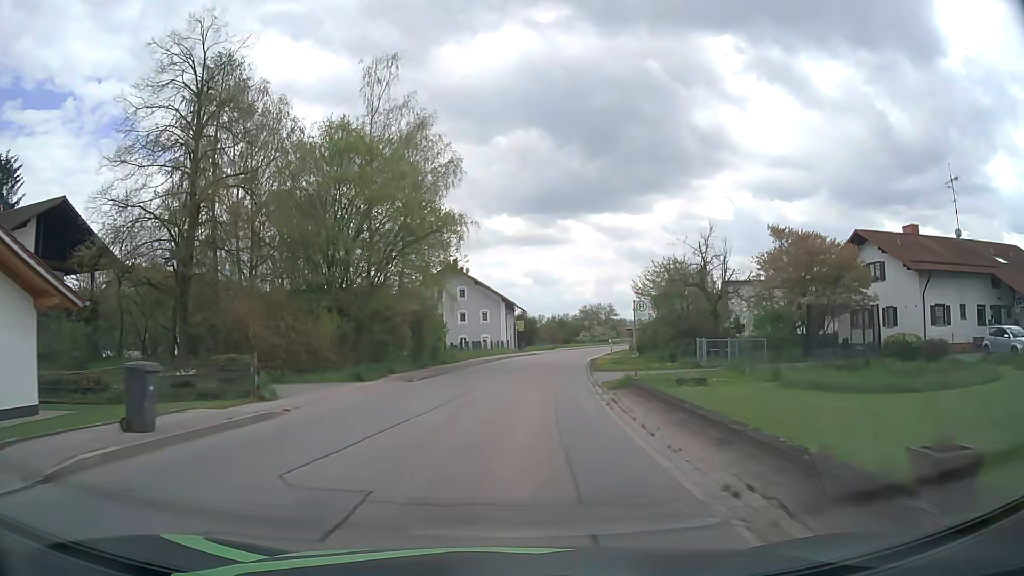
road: tertiary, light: Day
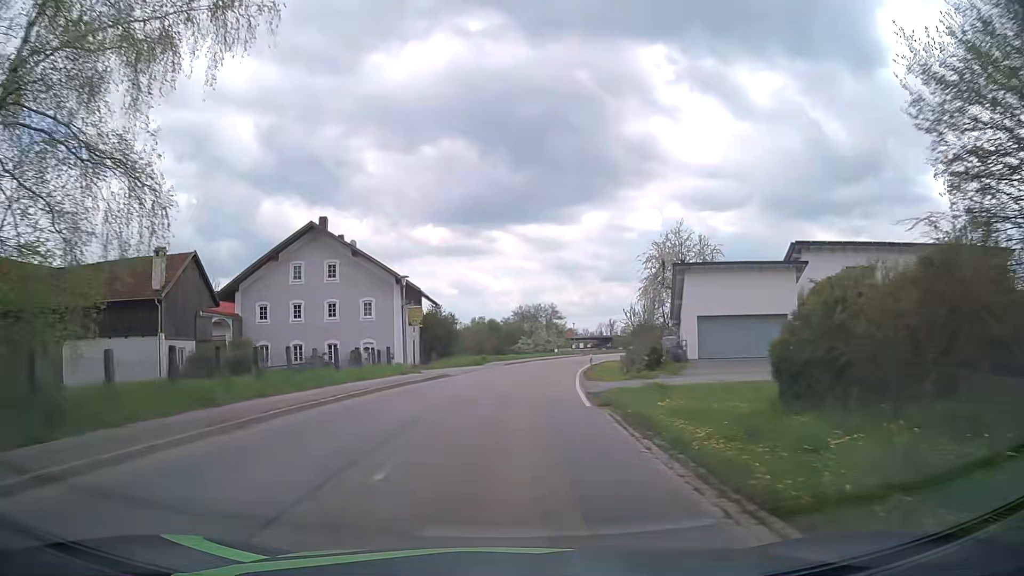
(+1.8, +32.8) m; +6°
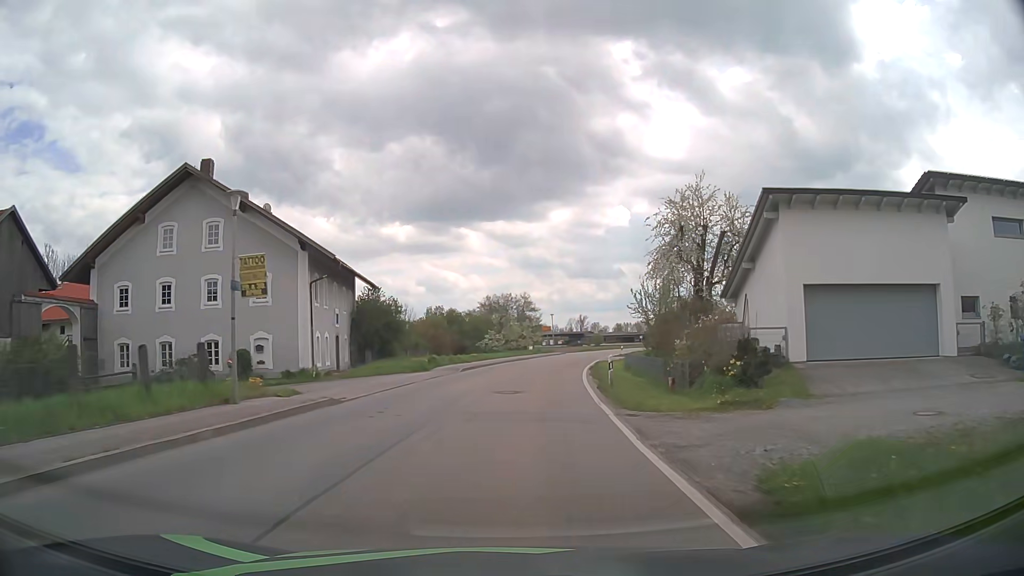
(+0.4, +16.4) m; +3°
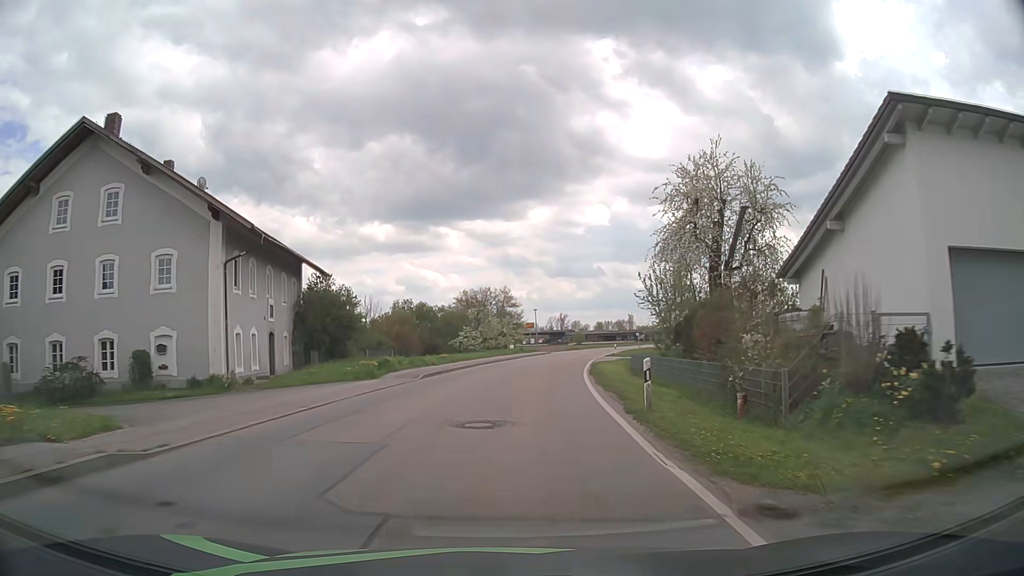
(+0.1, +8.3) m; +2°
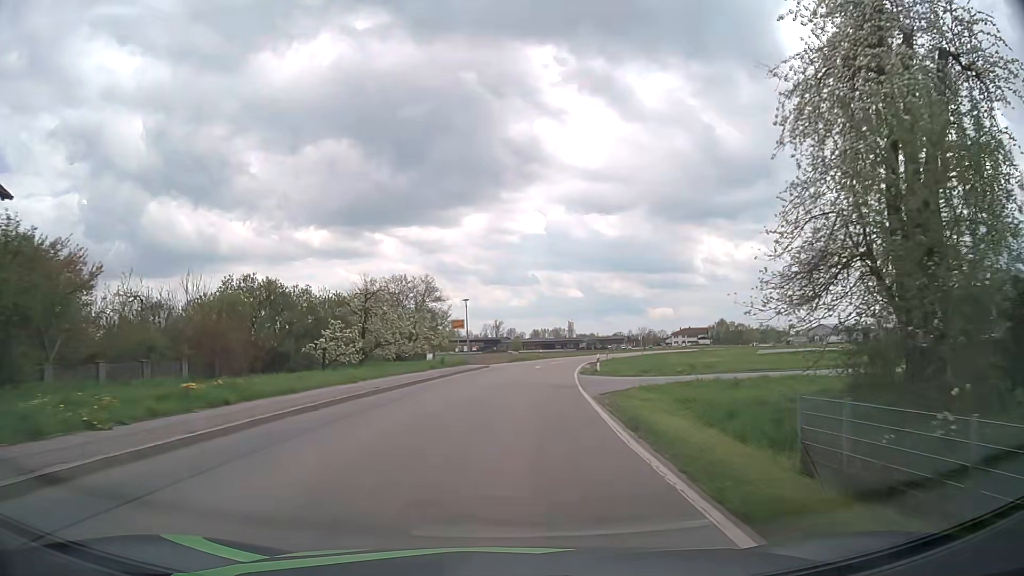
(+1.1, +25.0) m; +5°
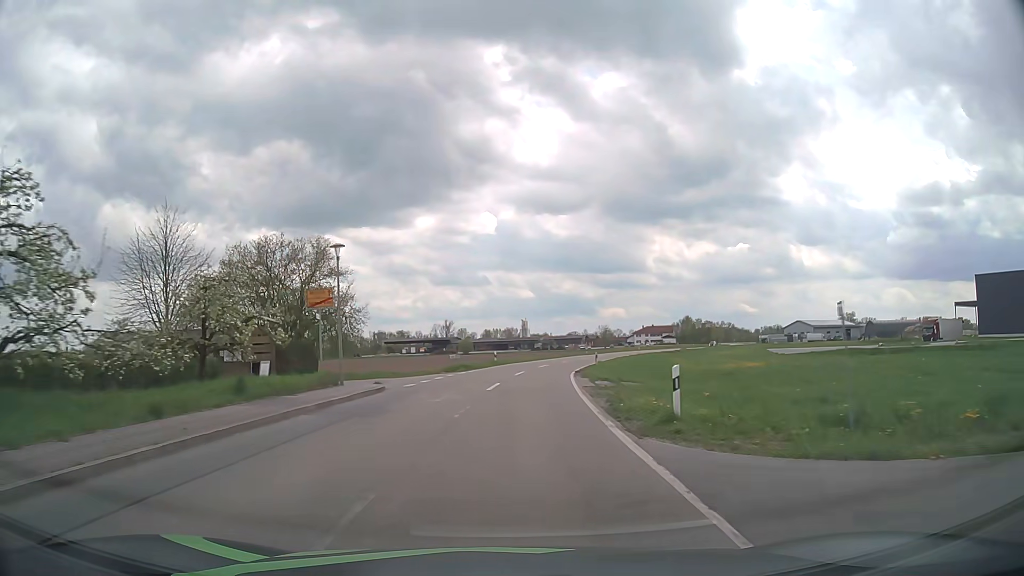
(+1.0, +25.3) m; +4°
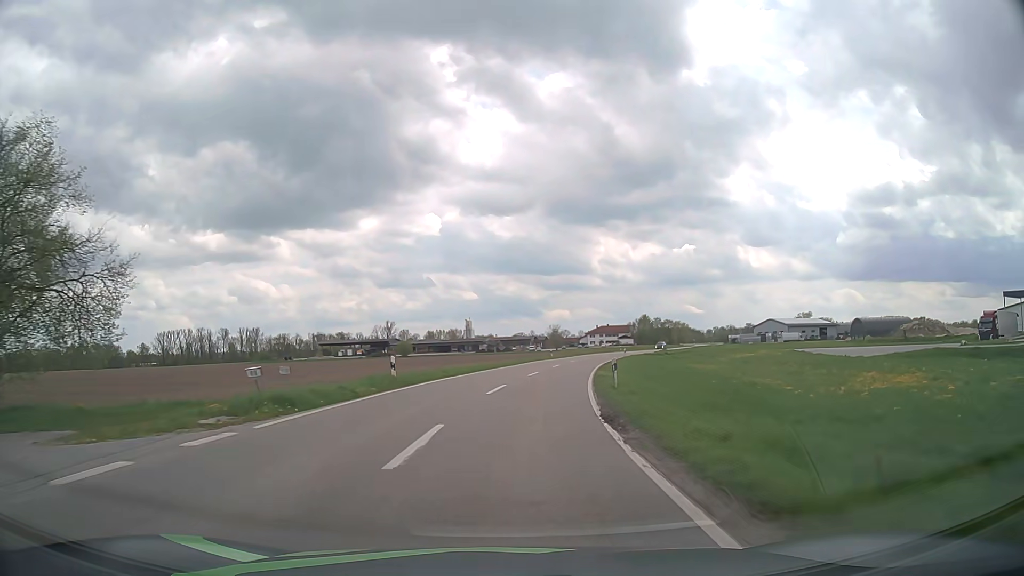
(+1.0, +26.8) m; +5°
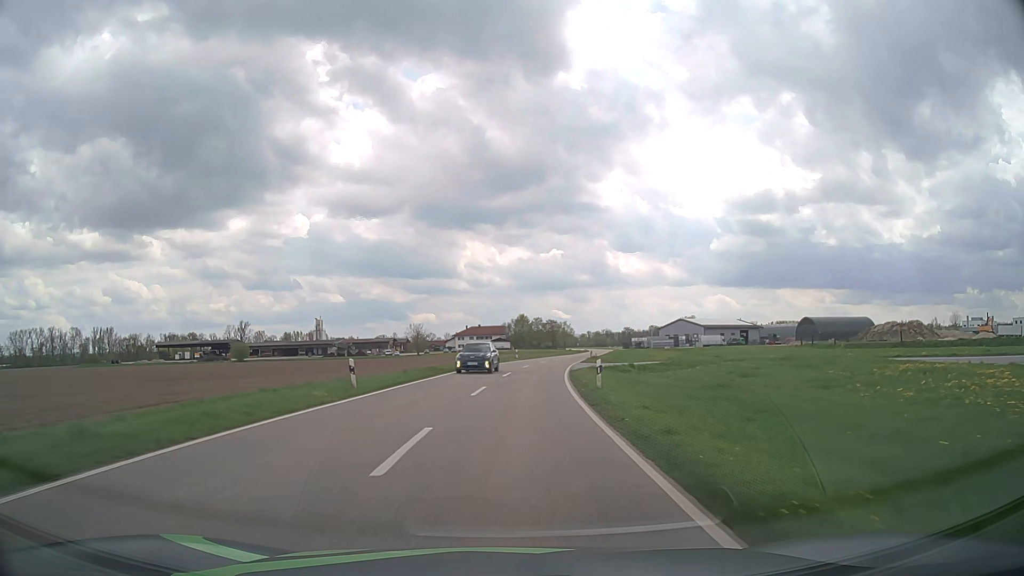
(+4.9, +48.6) m; +11°
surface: asphalt
(0, +10) (+1, +20) (+1, +30) (+2, +40) (+3, +50) (+5, +60) (+6, +70) (+8, +79) (+10, +89) (+12, +99) m
